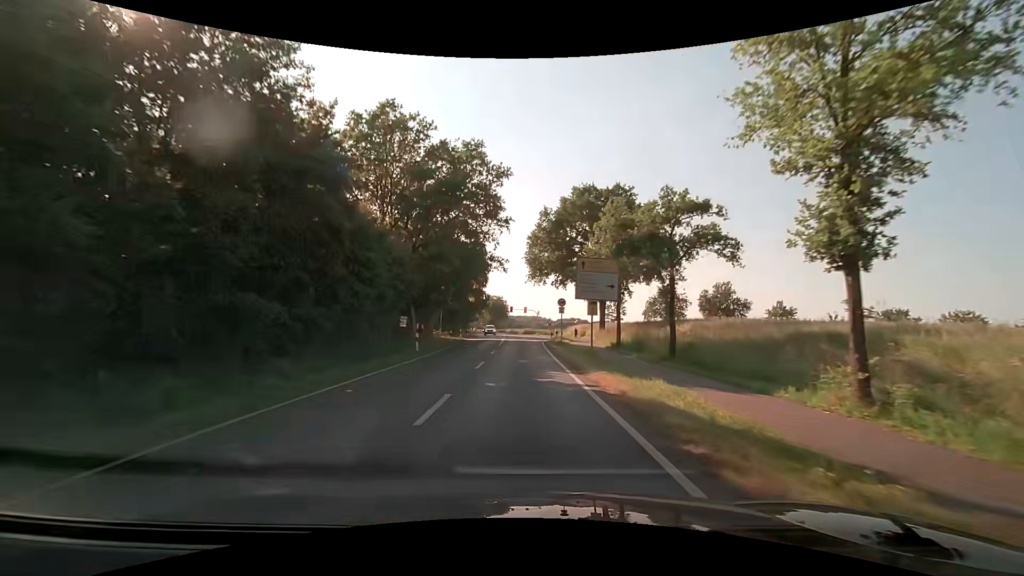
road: secondary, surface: asphalt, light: Day
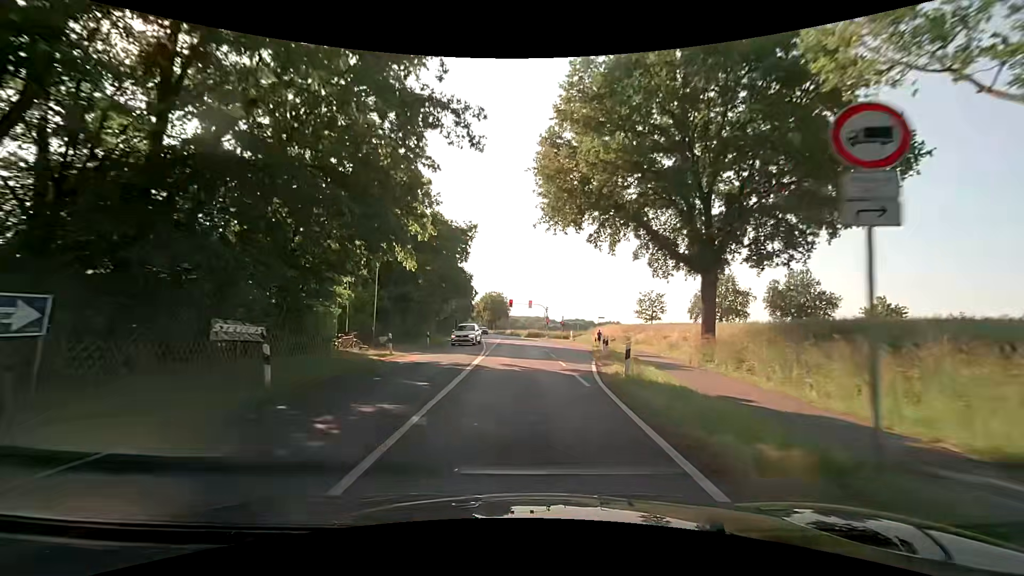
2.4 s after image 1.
(+0.2, +31.0) m; 0°
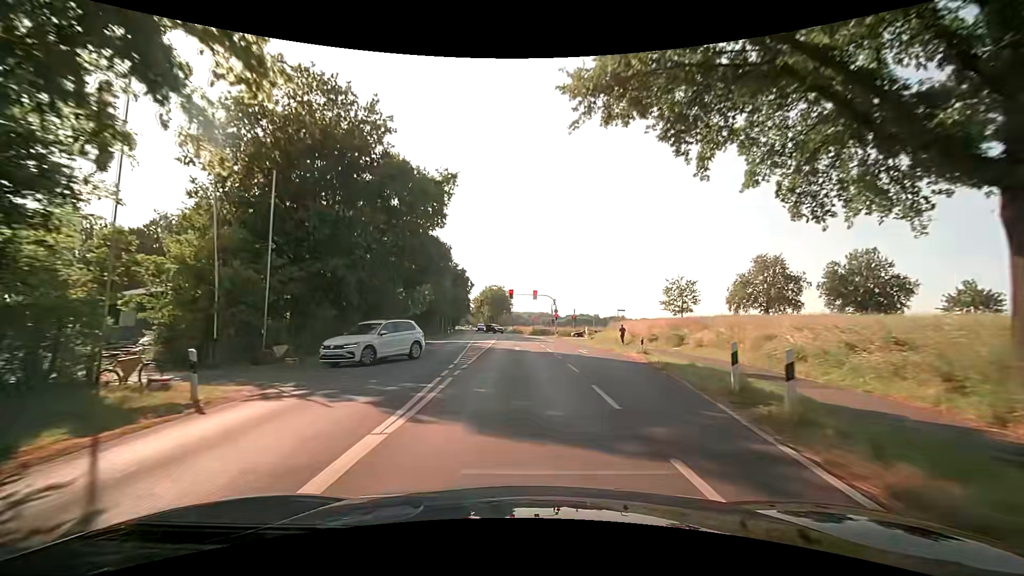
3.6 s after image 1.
(0.0, +15.5) m; 0°
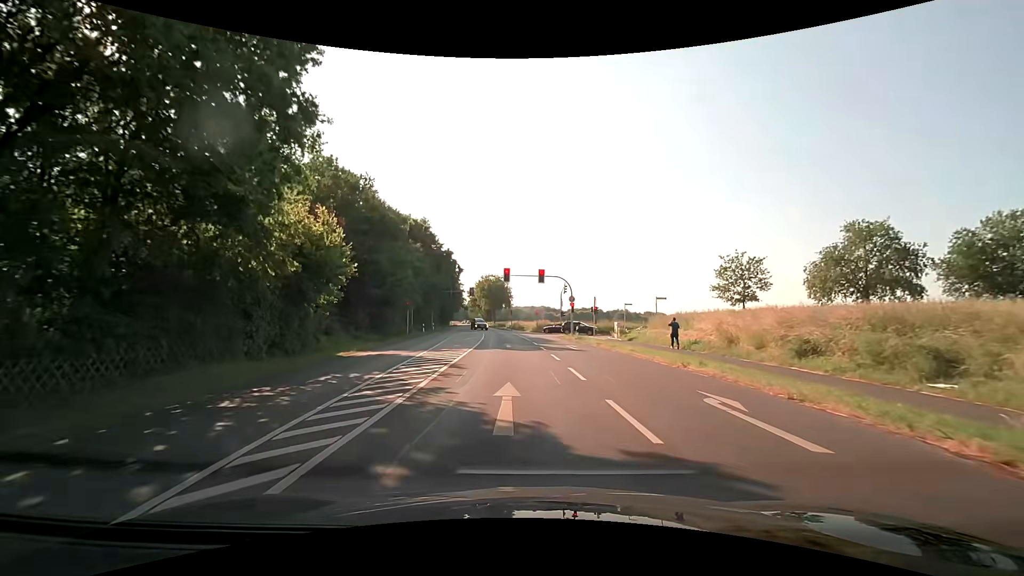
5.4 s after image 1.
(-0.2, +20.3) m; 0°
(0, +10) (0, +20) (-1, +30) (-1, +40) (-2, +50) (-3, +60) (-4, +70) (-5, +80) (-6, +90) (-7, +100) m
